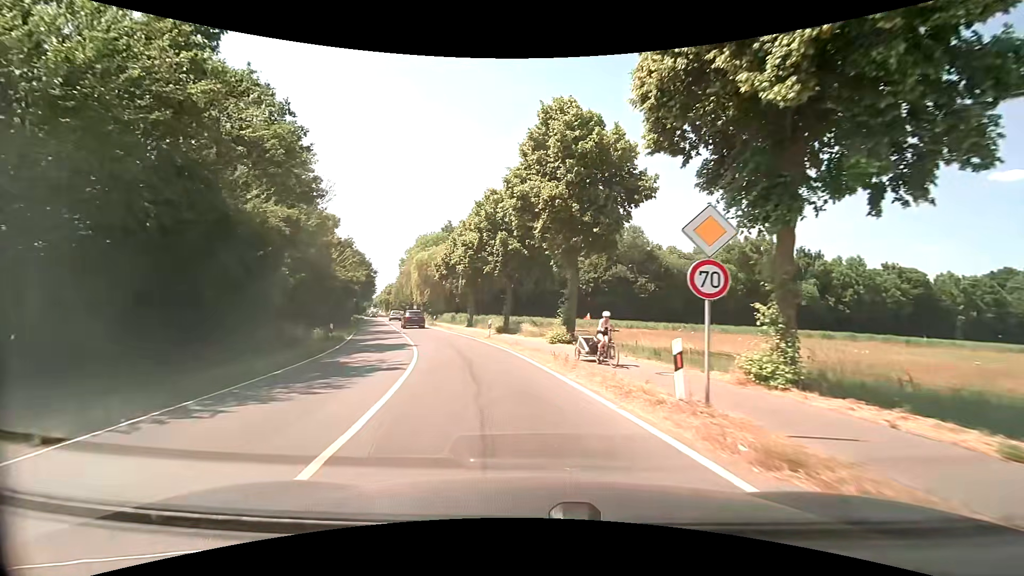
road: secondary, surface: asphalt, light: Day
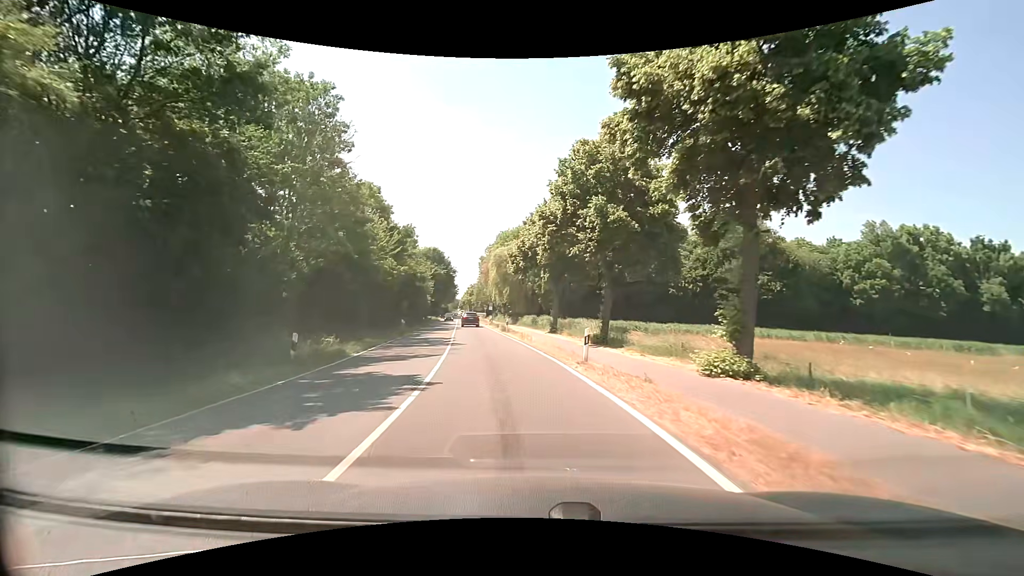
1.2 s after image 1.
(-1.1, +12.2) m; -10°
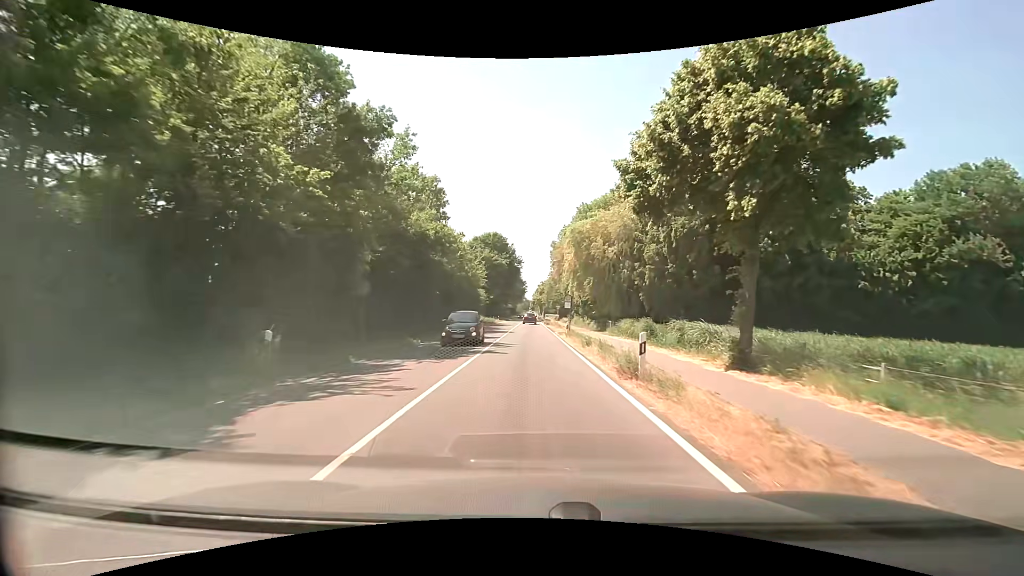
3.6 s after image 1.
(-2.7, +28.1) m; -9°
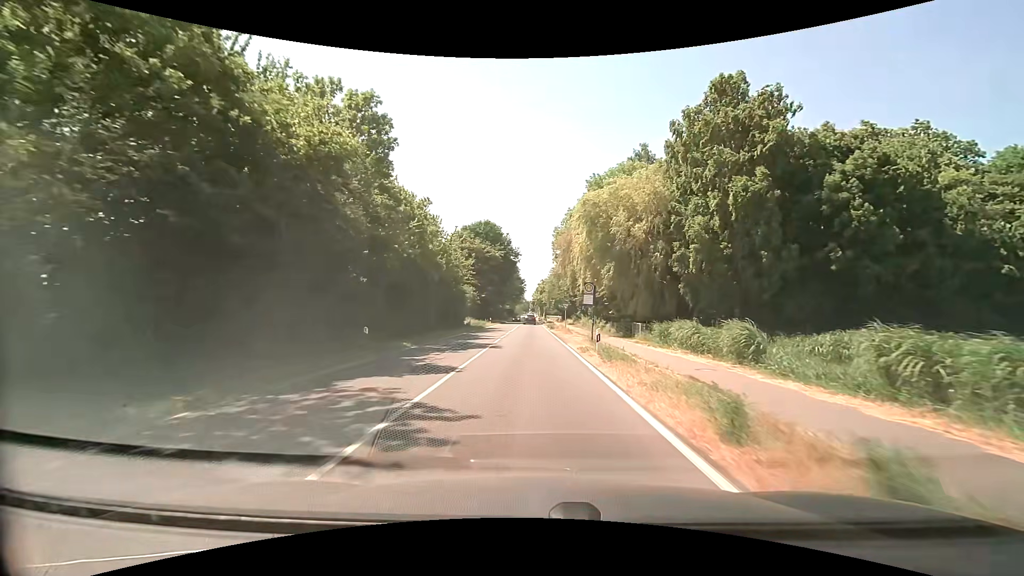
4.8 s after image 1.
(0.0, +16.2) m; 0°
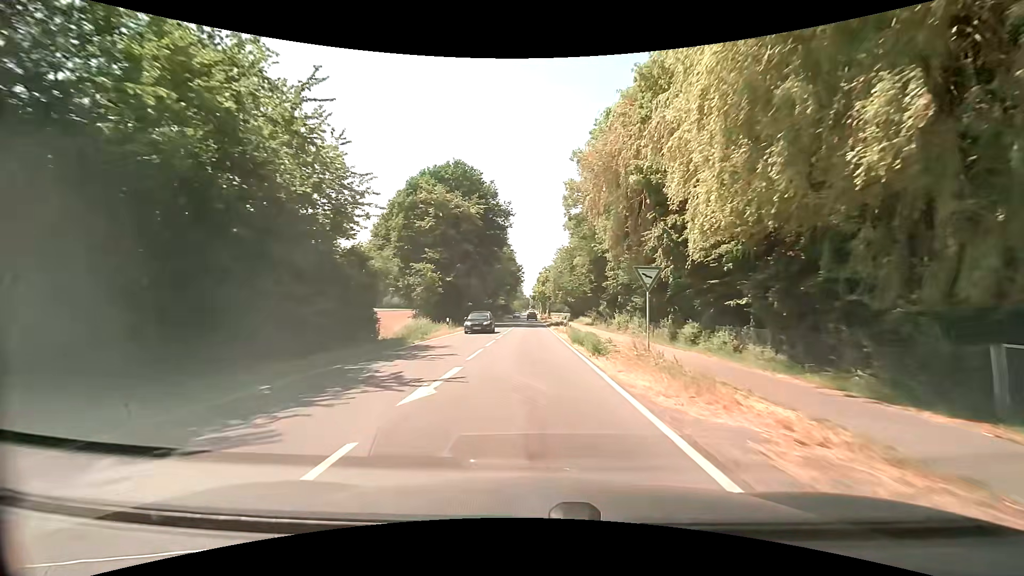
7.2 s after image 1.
(-0.1, +35.4) m; 0°
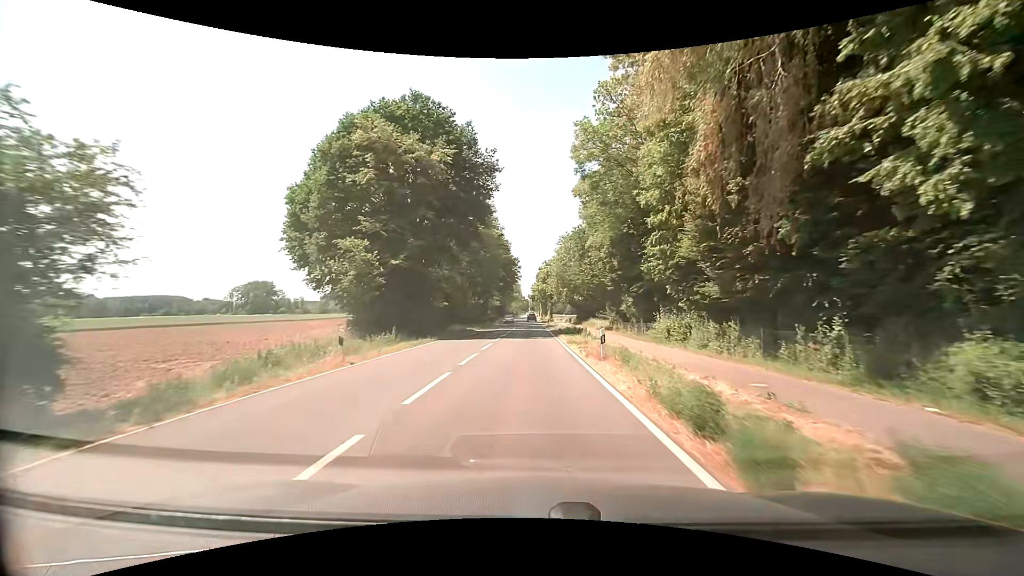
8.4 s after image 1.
(0.0, +18.7) m; 0°
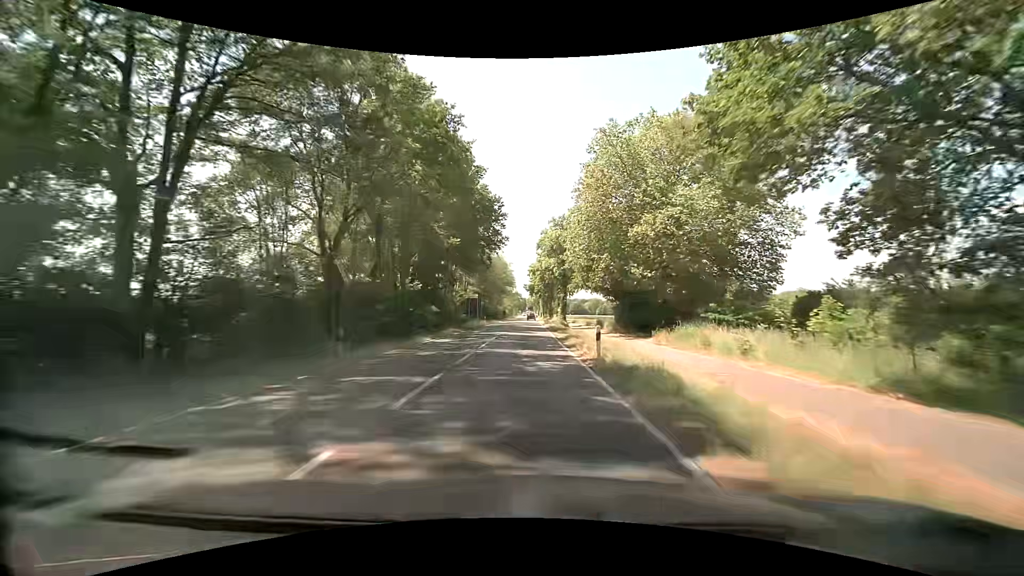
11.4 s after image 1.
(0.0, +50.1) m; 0°
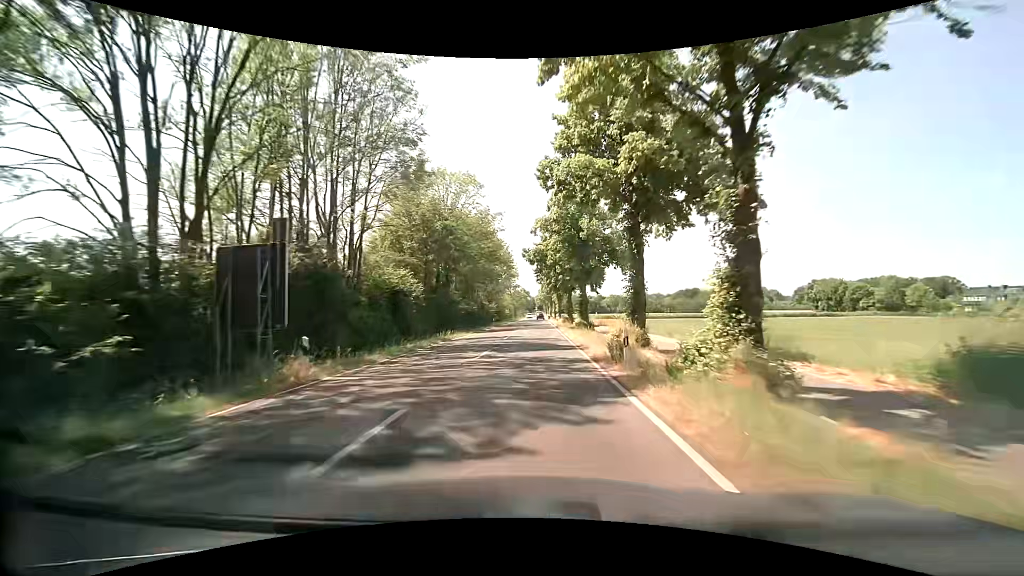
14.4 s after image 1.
(-0.2, +53.0) m; 0°
(0, +10) (0, +20) (0, +30) (0, +40) (0, +50) (0, +60) (0, +70) (0, +80) (0, +90) (0, +100) m
